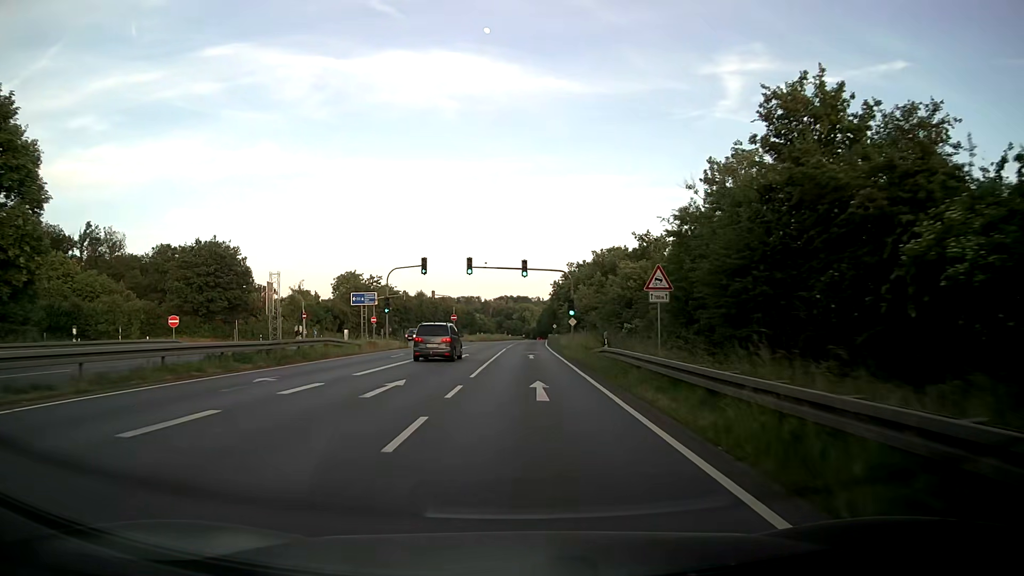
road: primary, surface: asphalt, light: Day
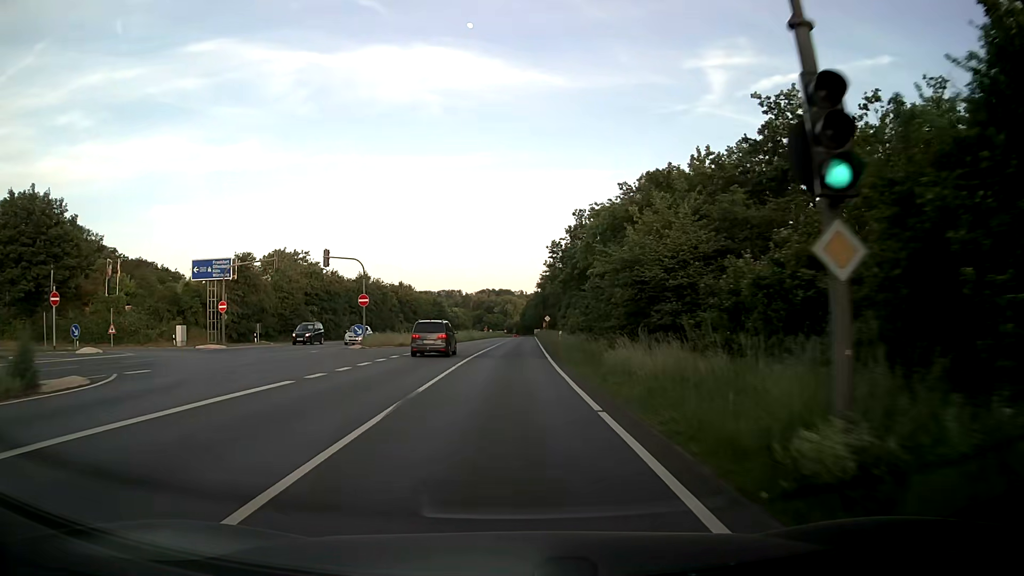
(+0.9, +40.8) m; +2°
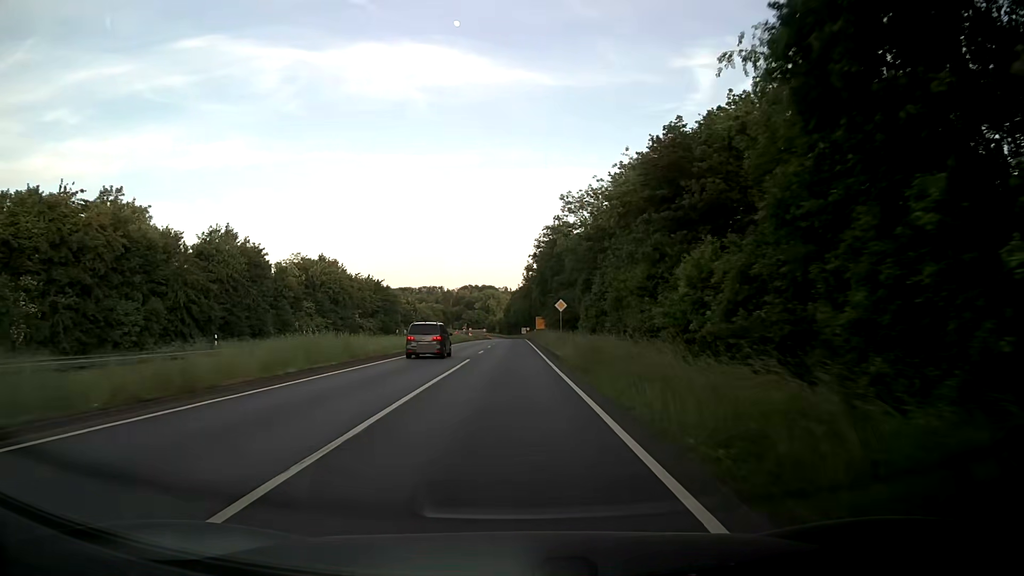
(+0.4, +52.1) m; +1°
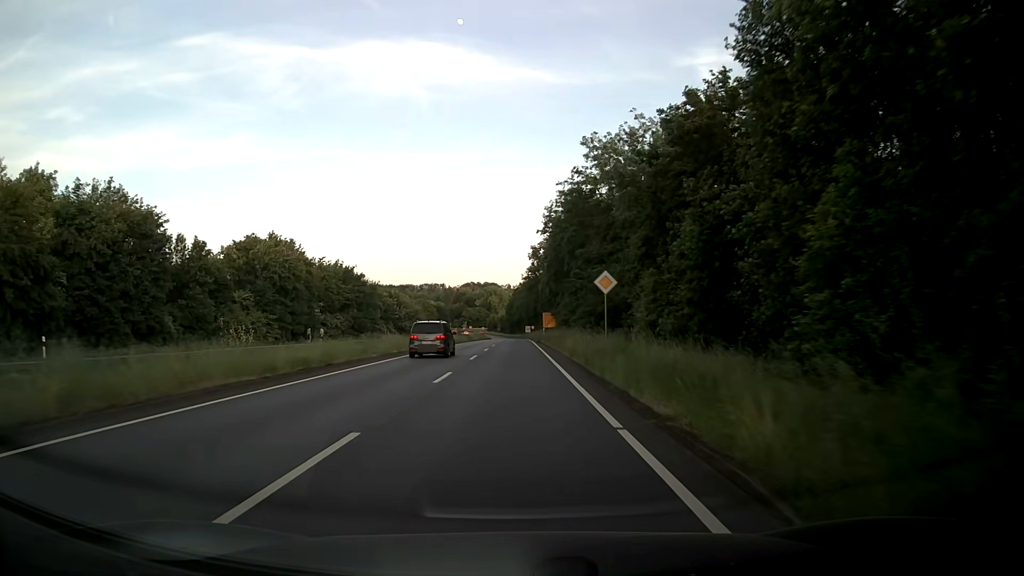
(0.0, +21.2) m; 0°
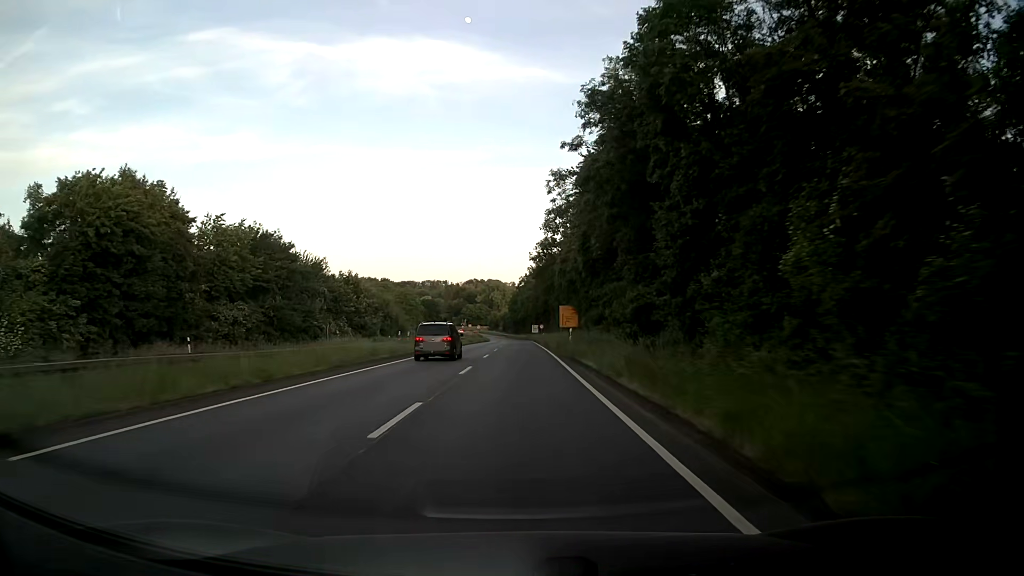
(-0.1, +32.1) m; 0°
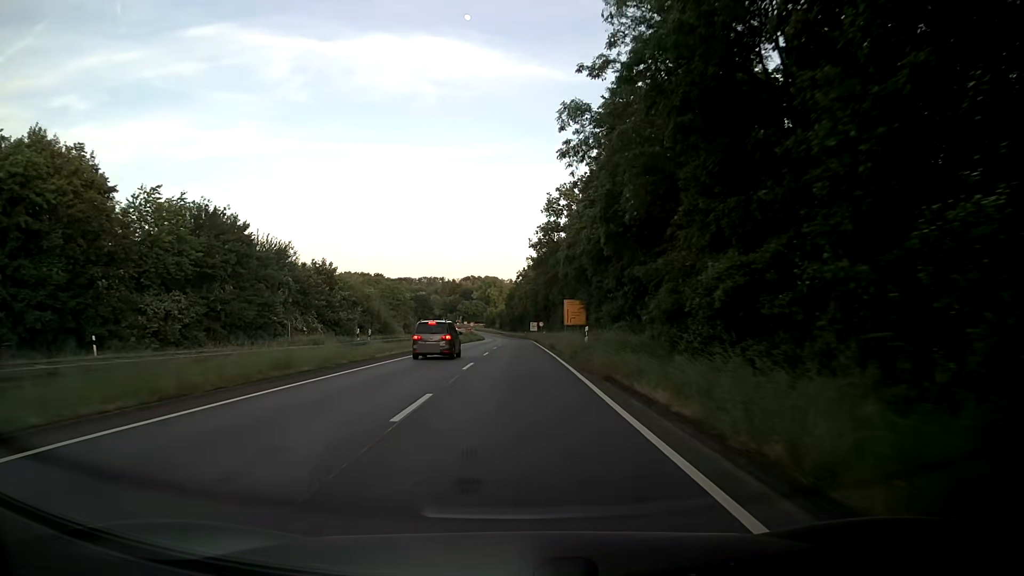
(0.0, +10.7) m; 0°
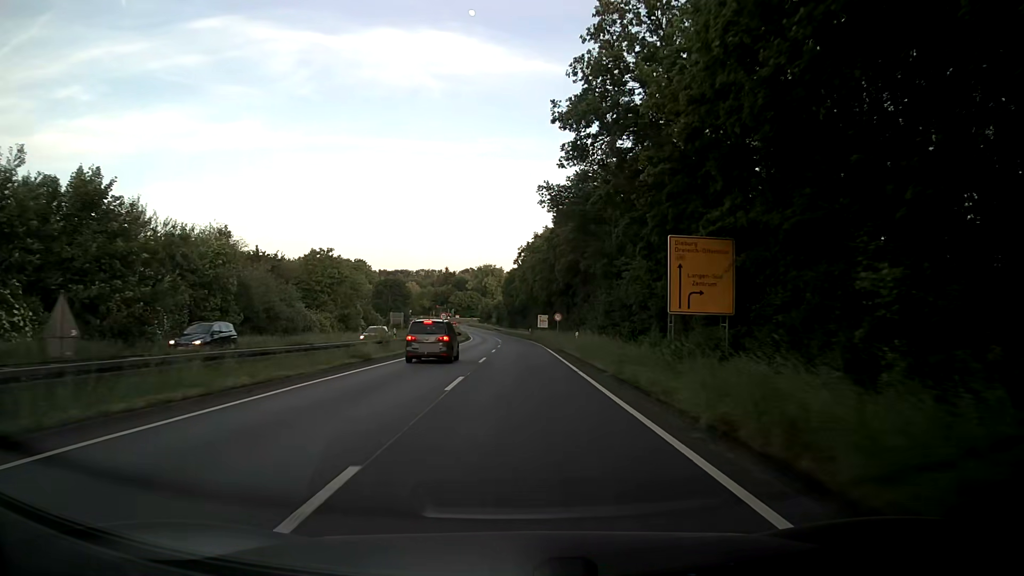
(+0.1, +42.9) m; 0°
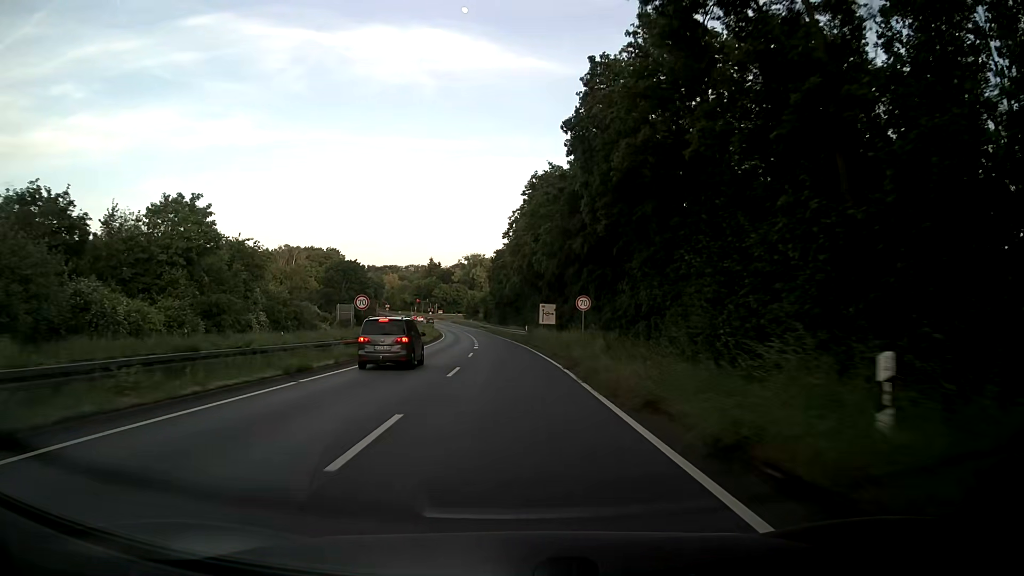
(+0.3, +32.0) m; +1°
(0, +10) (0, +20) (0, +30) (-1, +40) (-1, +50) (-2, +60) (-2, +70) (-3, +80) (-4, +90) (-5, +100) m
